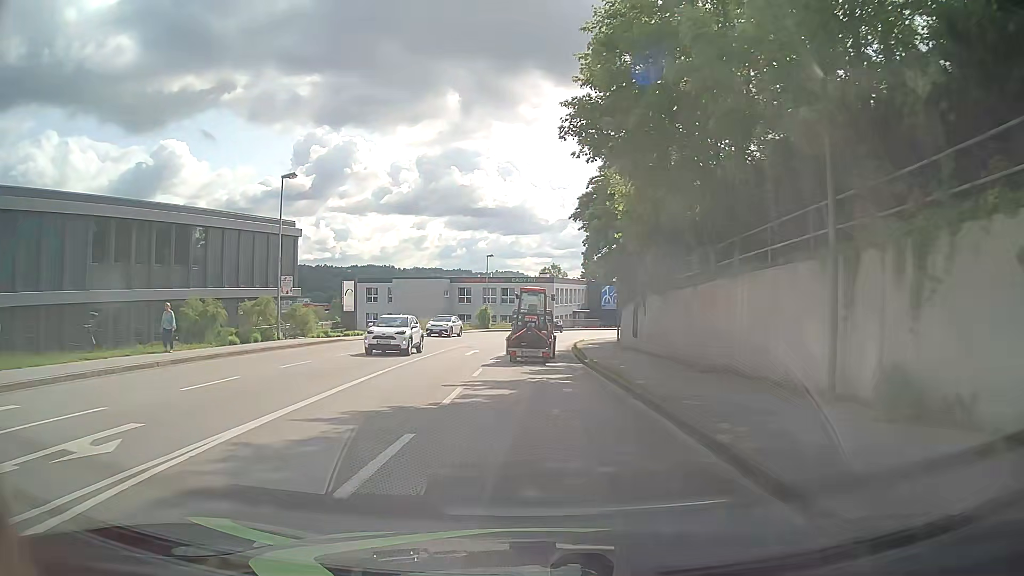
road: tertiary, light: Day
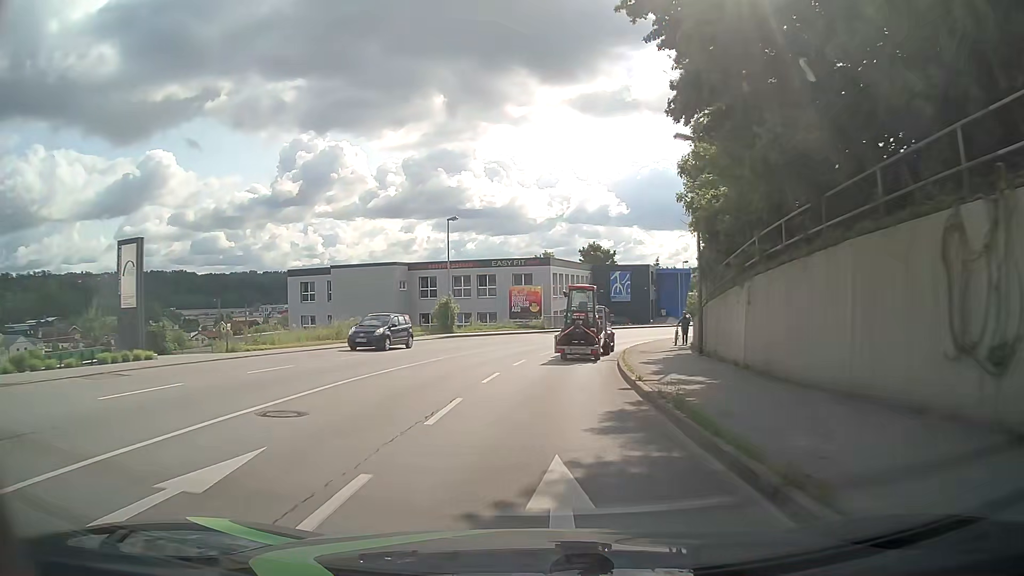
(+0.2, +26.2) m; +2°
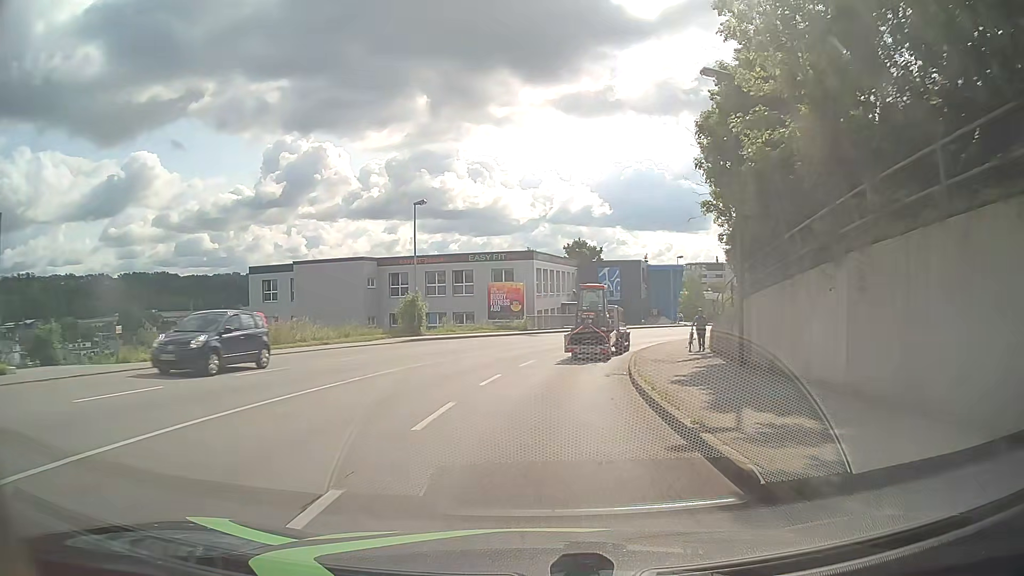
(0.0, +6.6) m; 0°
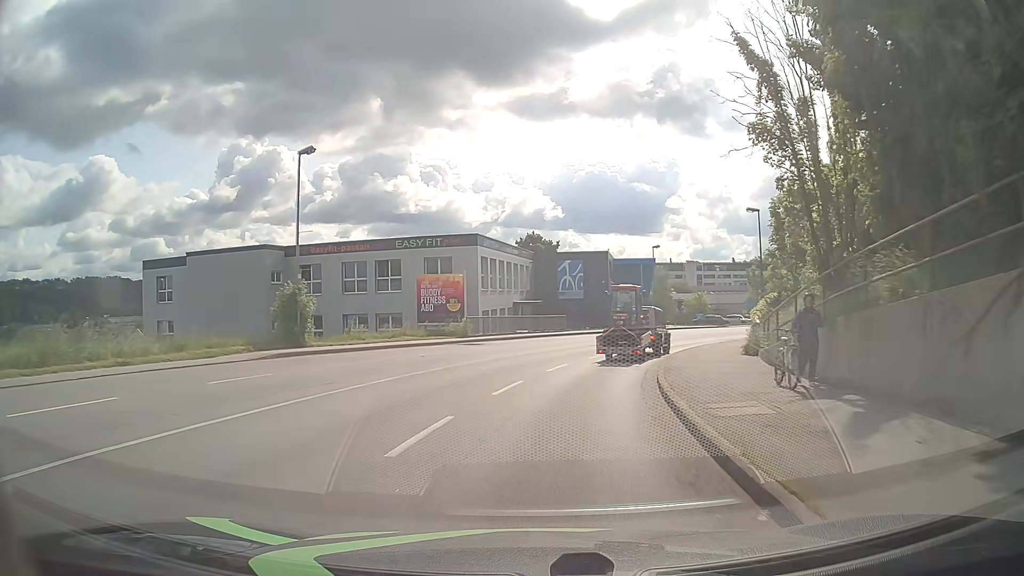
(+0.5, +13.3) m; +4°
(0, +10) (+2, +20) (+4, +30) (+8, +39) (+13, +48) (+19, +56) (+25, +63) (+33, +70) (+41, +76) (+49, +82) m
